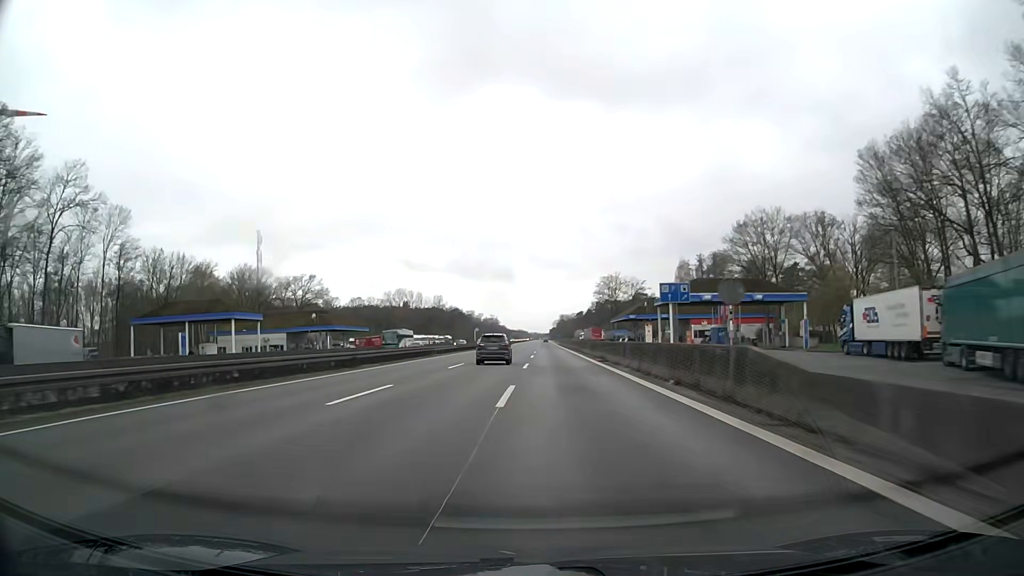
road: motorway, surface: asphalt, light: Day
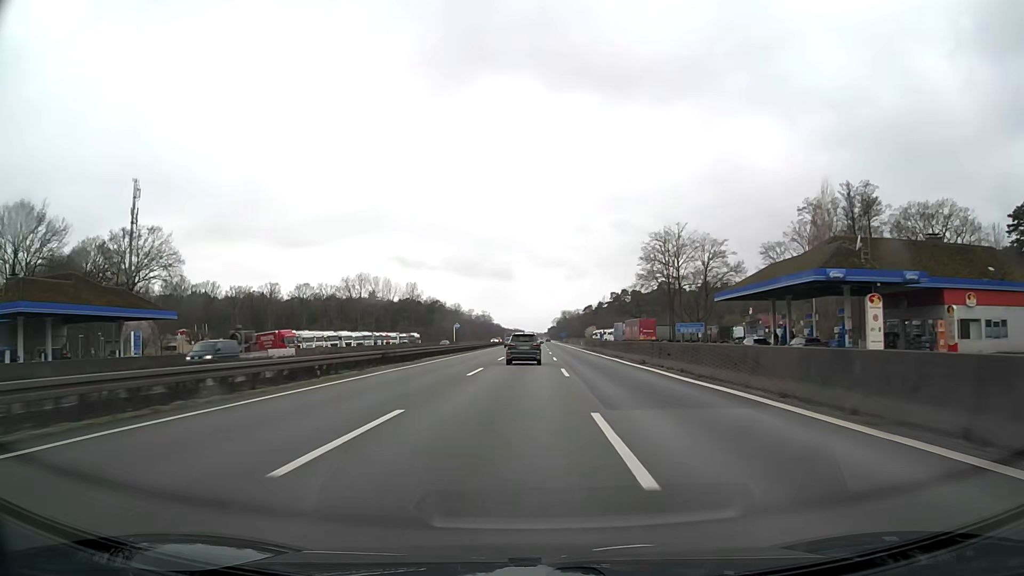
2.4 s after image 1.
(-0.2, +79.7) m; 0°
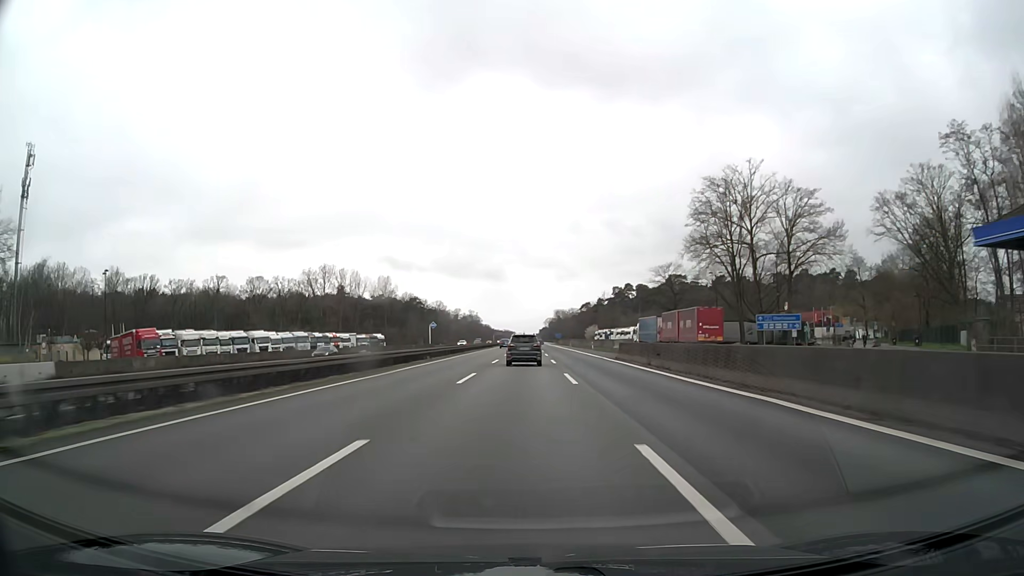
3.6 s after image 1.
(+0.4, +39.8) m; +1°
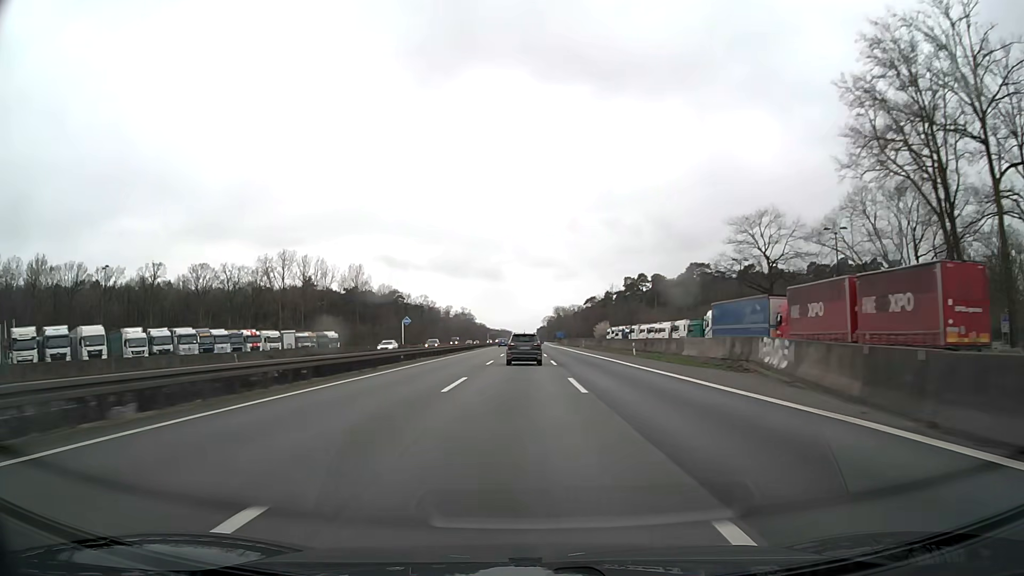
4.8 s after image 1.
(+0.1, +39.9) m; 0°
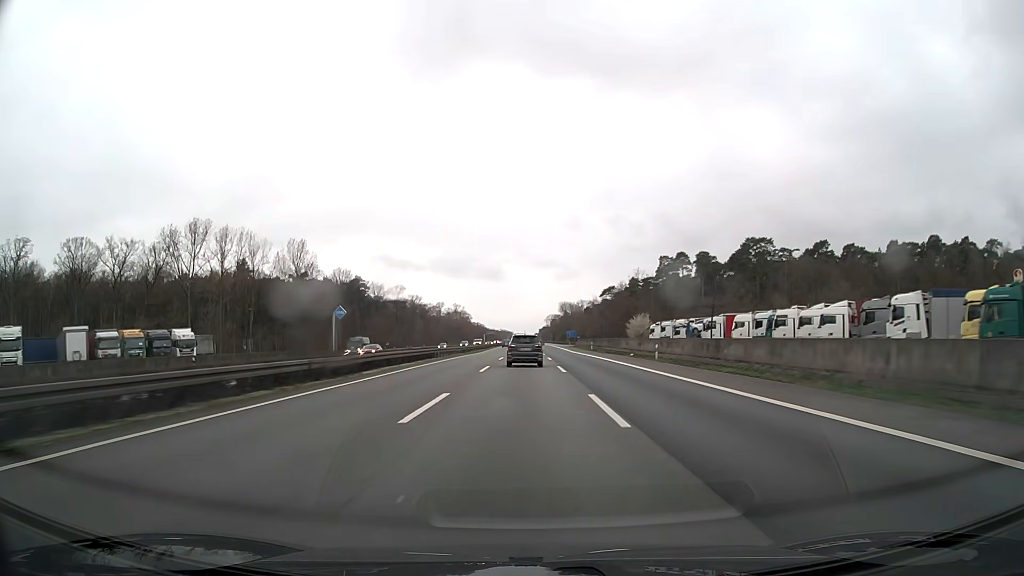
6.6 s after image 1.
(-0.1, +60.2) m; 0°
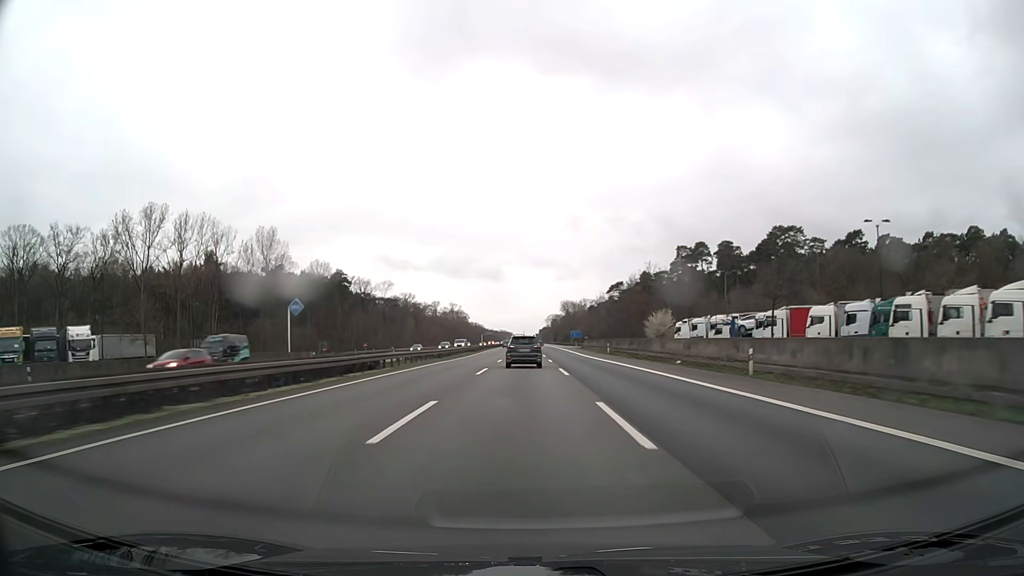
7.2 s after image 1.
(0.0, +20.3) m; 0°
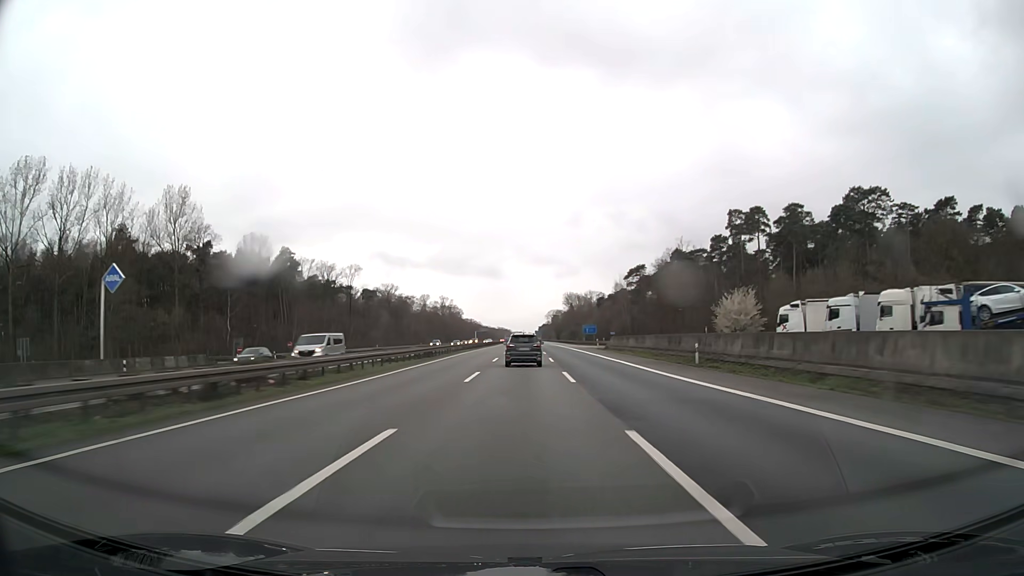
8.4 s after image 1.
(0.0, +40.9) m; 0°
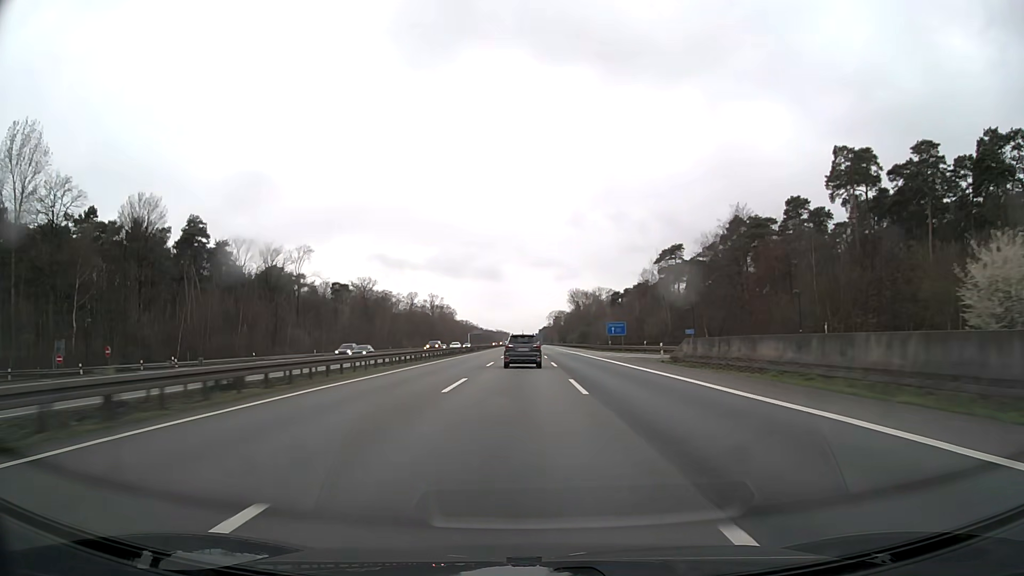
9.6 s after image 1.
(0.0, +41.4) m; 0°
(0, +10) (0, +20) (0, +30) (0, +40) (0, +50) (0, +60) (0, +70) (0, +80) (0, +90) (0, +100) m
